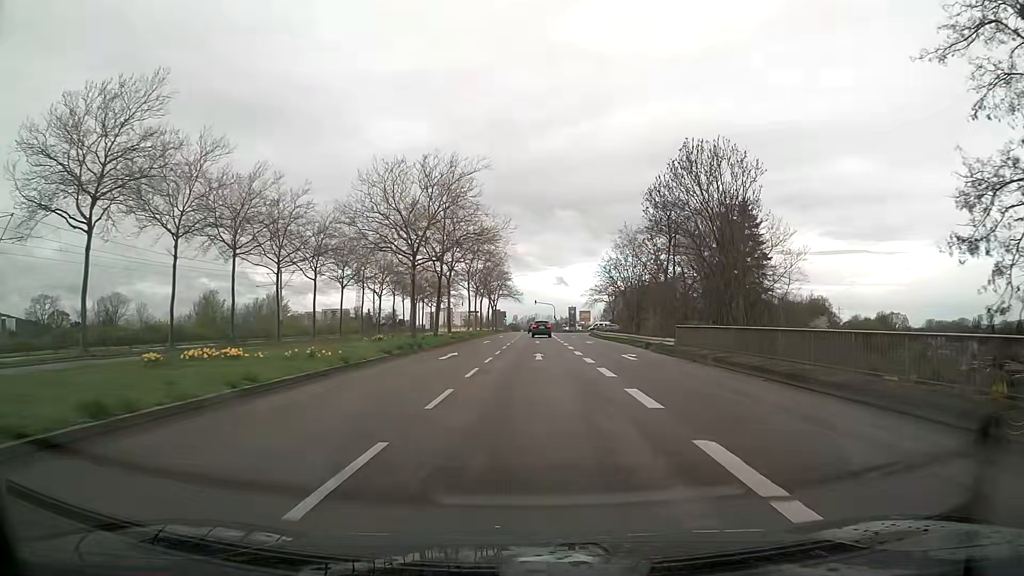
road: secondary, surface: asphalt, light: Day
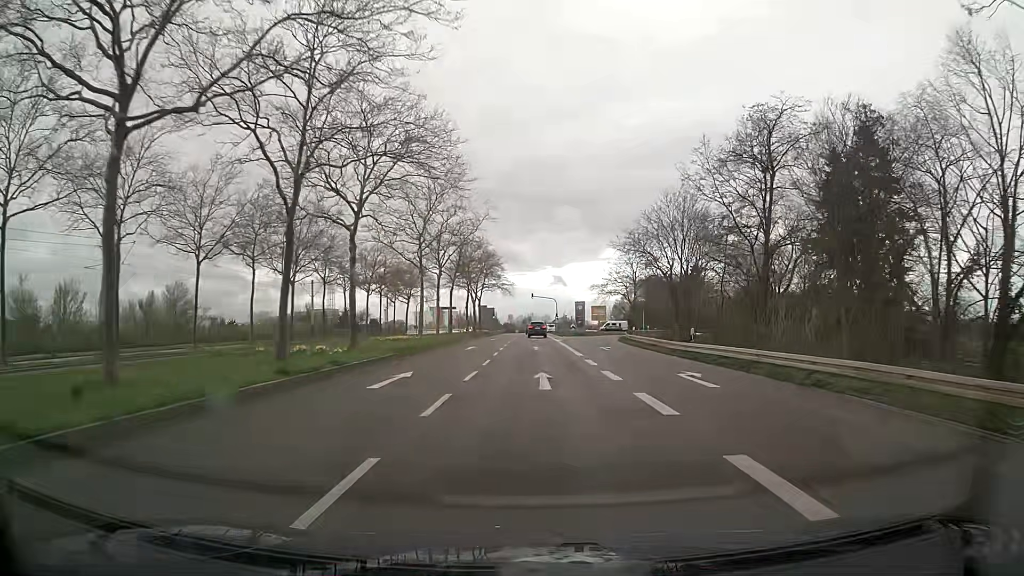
(0.0, +31.1) m; 0°
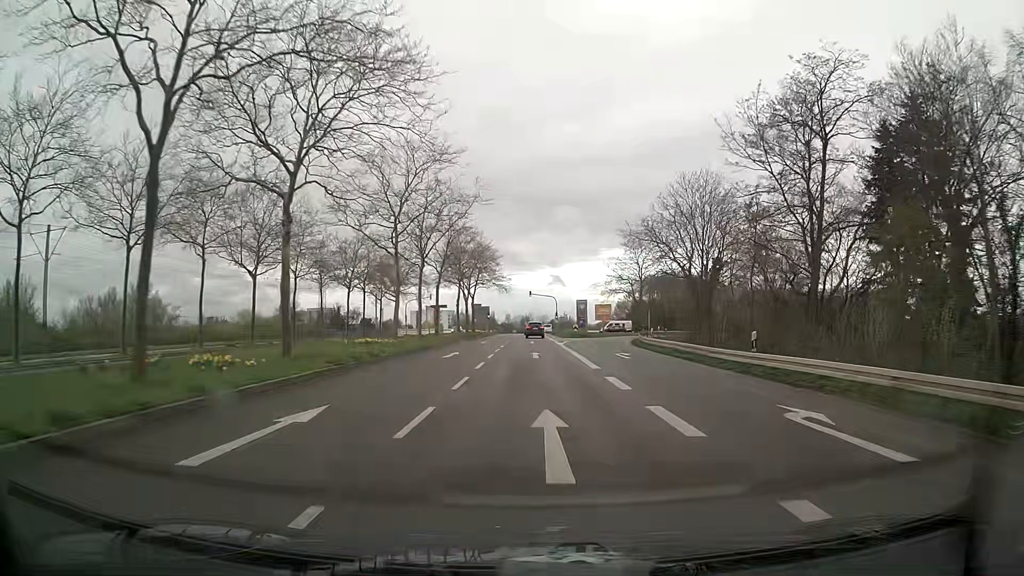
(+0.1, +7.7) m; +1°
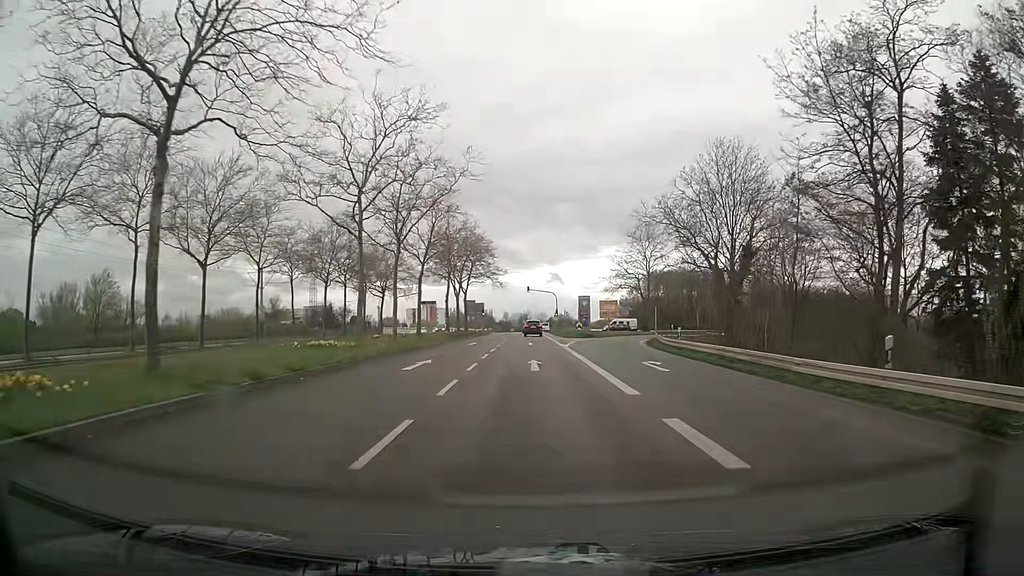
(0.0, +7.7) m; 0°
(0, +10) (0, +20) (0, +30) (0, +40) (0, +50) (0, +60) (0, +70) (0, +80) (0, +90) (0, +100) m
